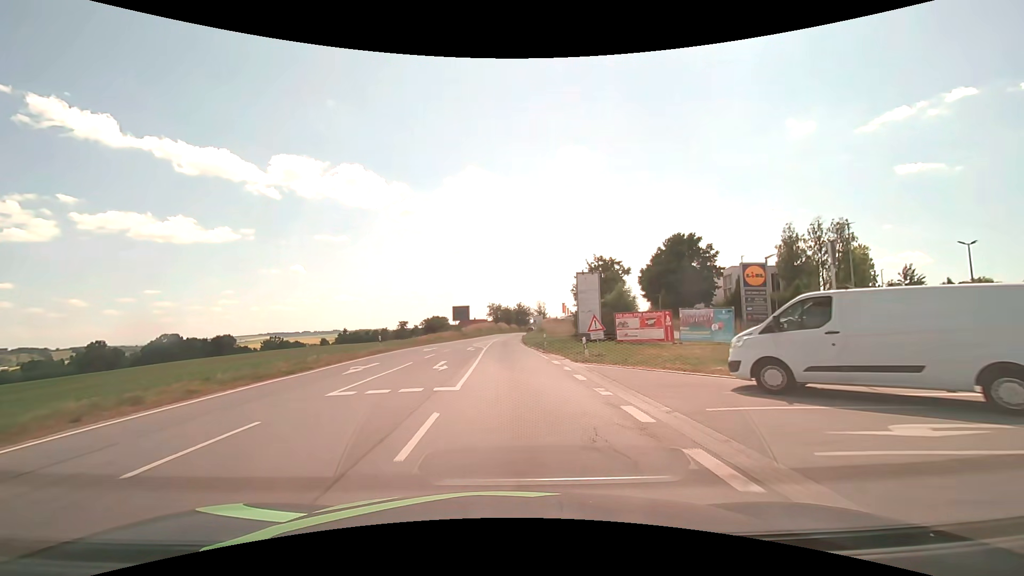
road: secondary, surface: asphalt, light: Day
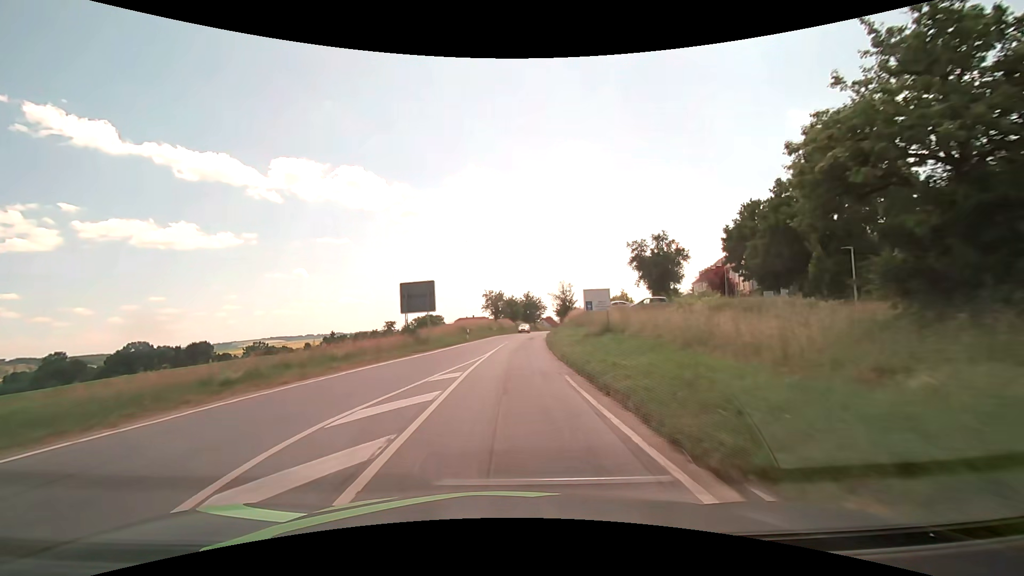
(-0.3, +38.0) m; 0°
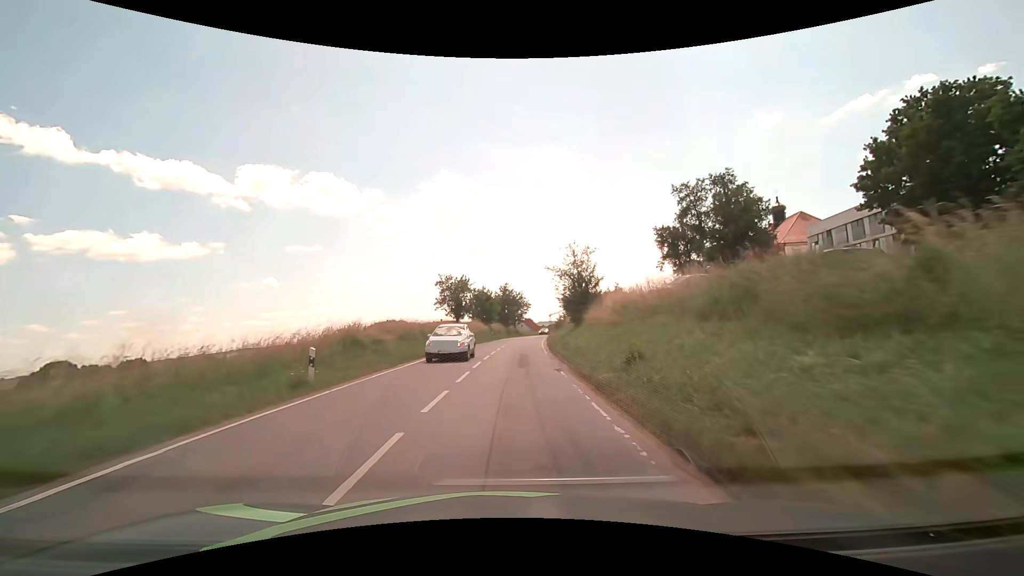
(+0.6, +30.4) m; +2°
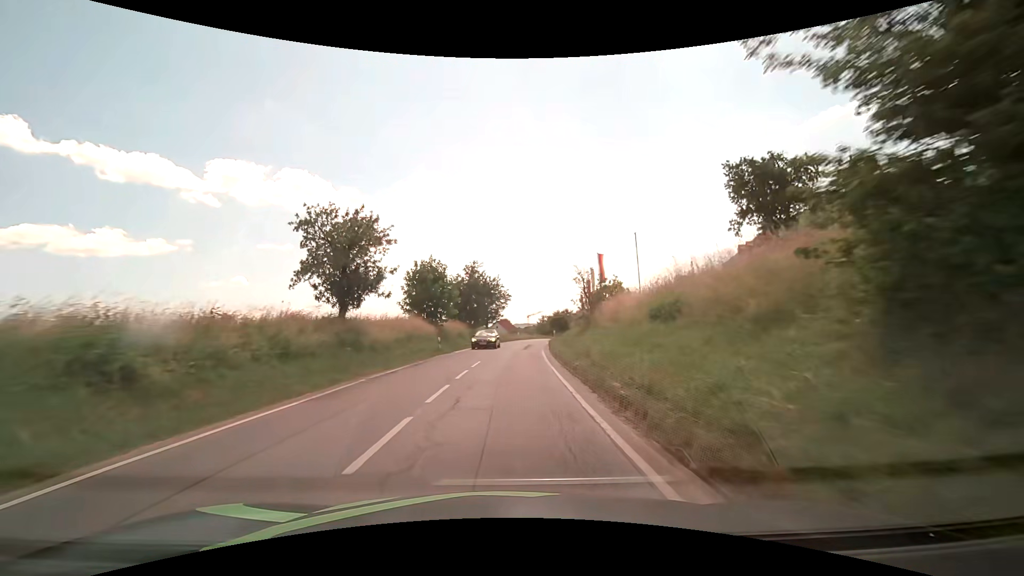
(+0.8, +30.3) m; +3°
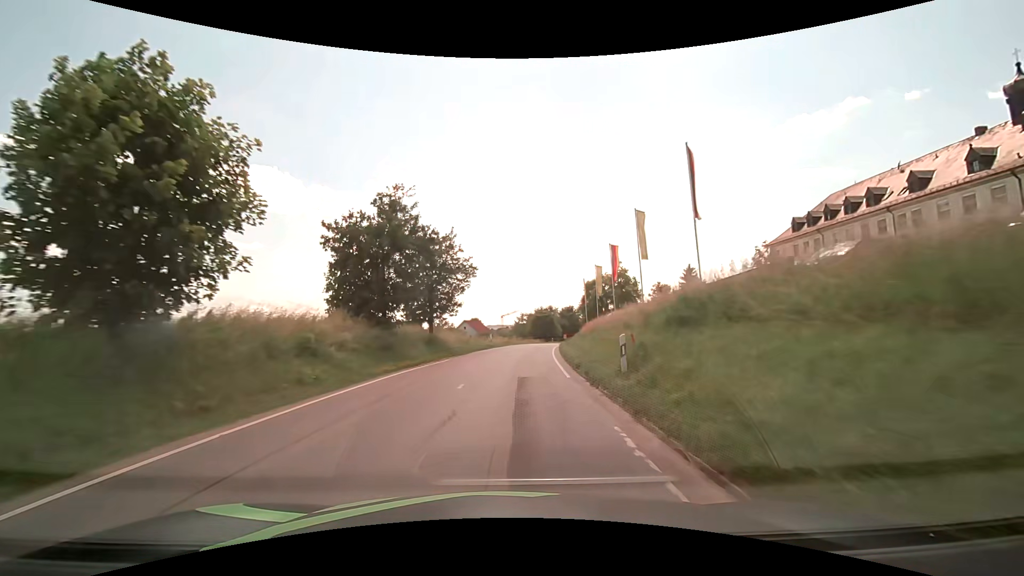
(+0.6, +30.5) m; +3°
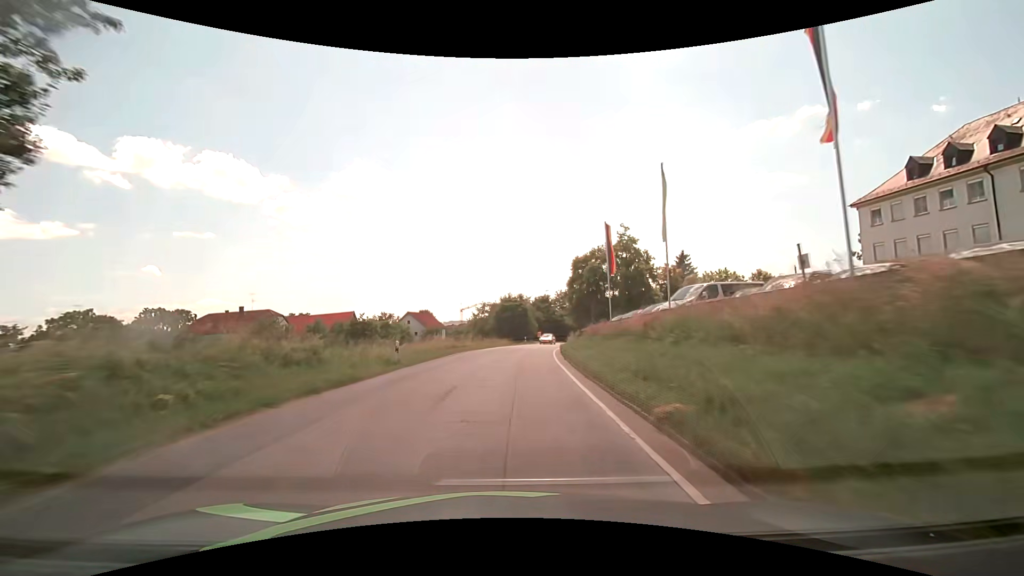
(+1.2, +30.6) m; +4°
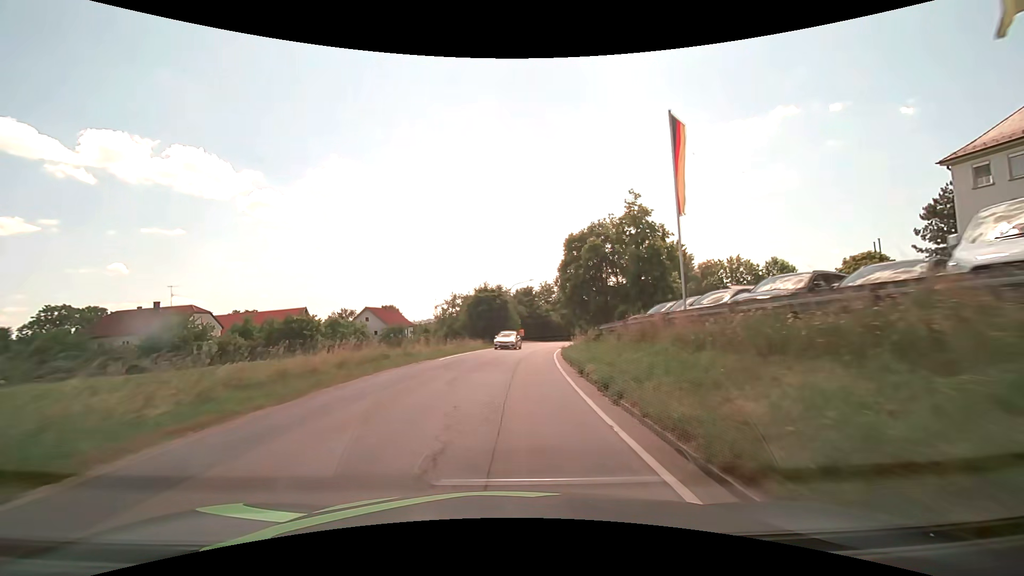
(+0.4, +15.4) m; +2°
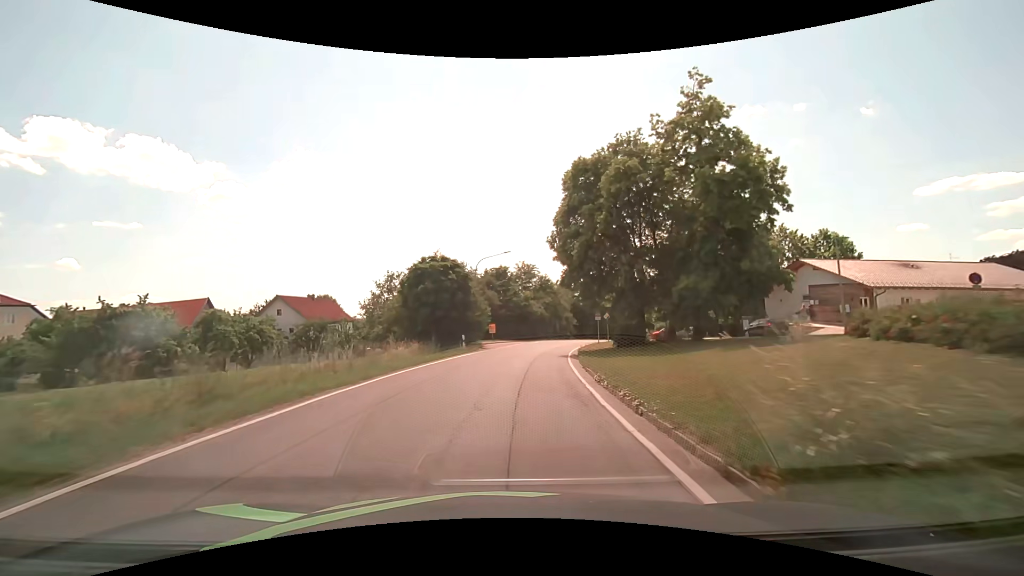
(+0.6, +23.2) m; +3°
(0, +10) (+1, +20) (+2, +30) (+3, +40) (+5, +50) (+8, +59) (+11, +69) (+15, +78) (+19, +87) (+23, +96) m
